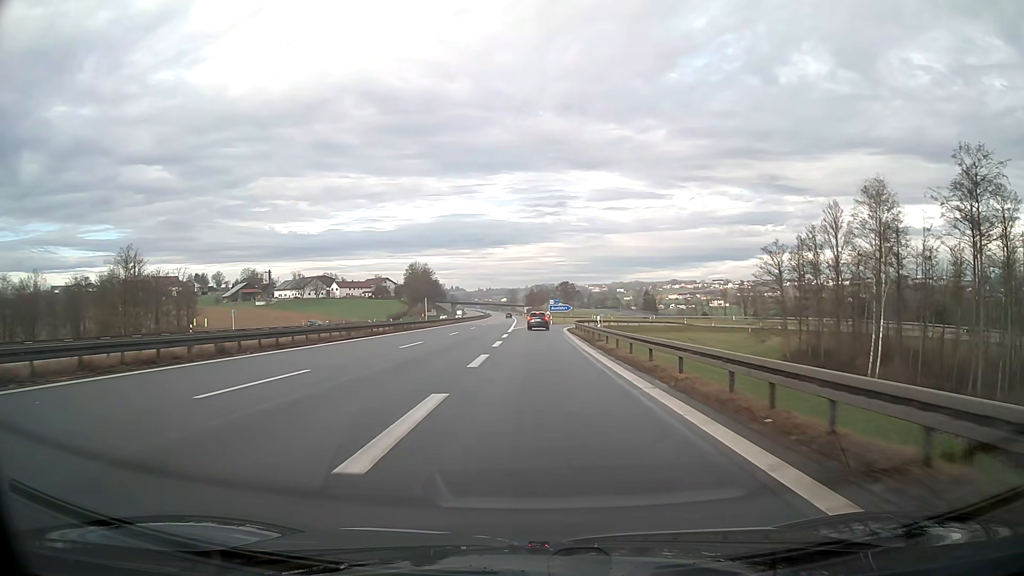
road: motorway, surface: asphalt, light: Day
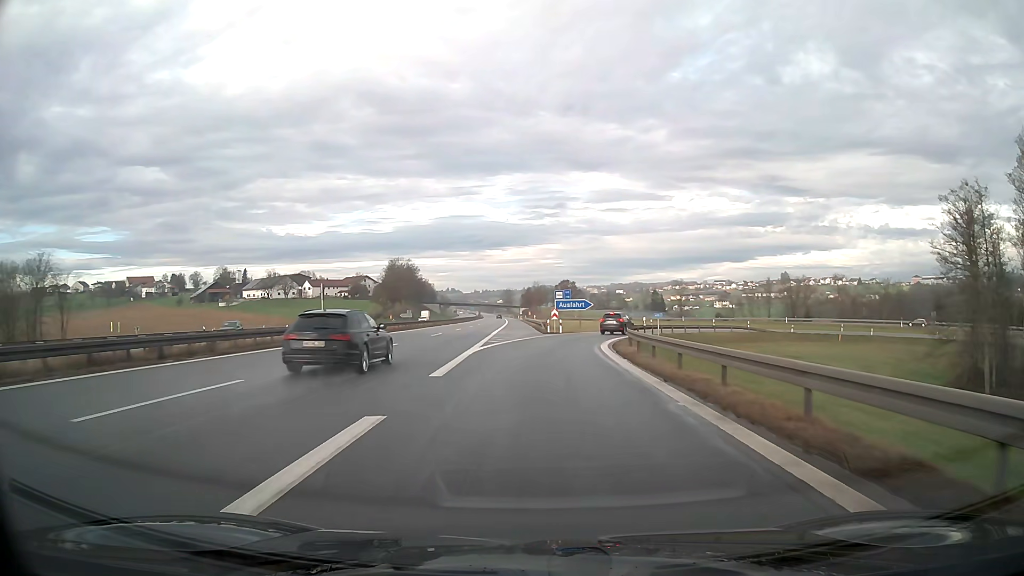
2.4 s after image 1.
(+0.1, +38.9) m; 0°
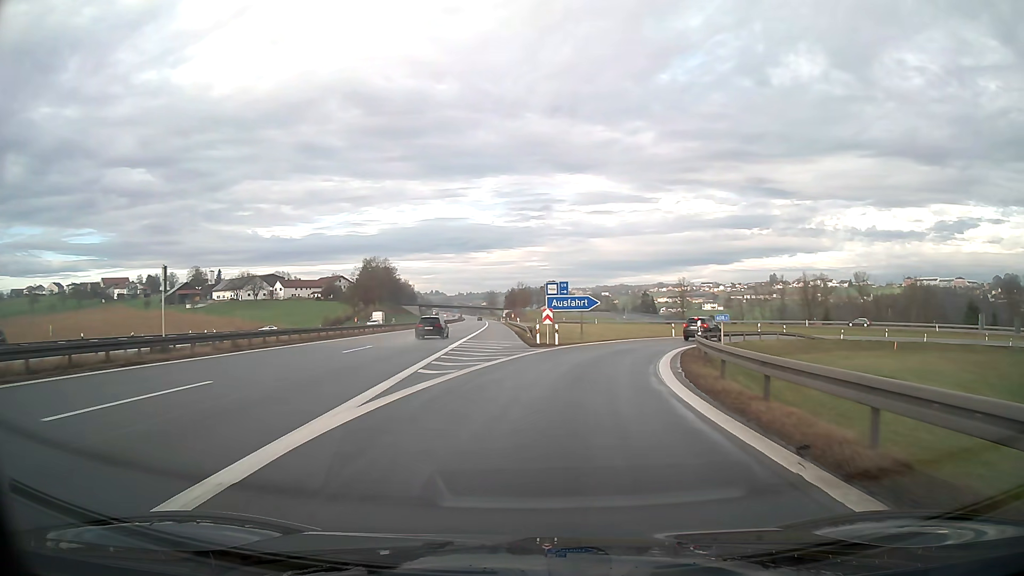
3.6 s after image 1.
(+0.2, +17.8) m; +3°
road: motorway_link
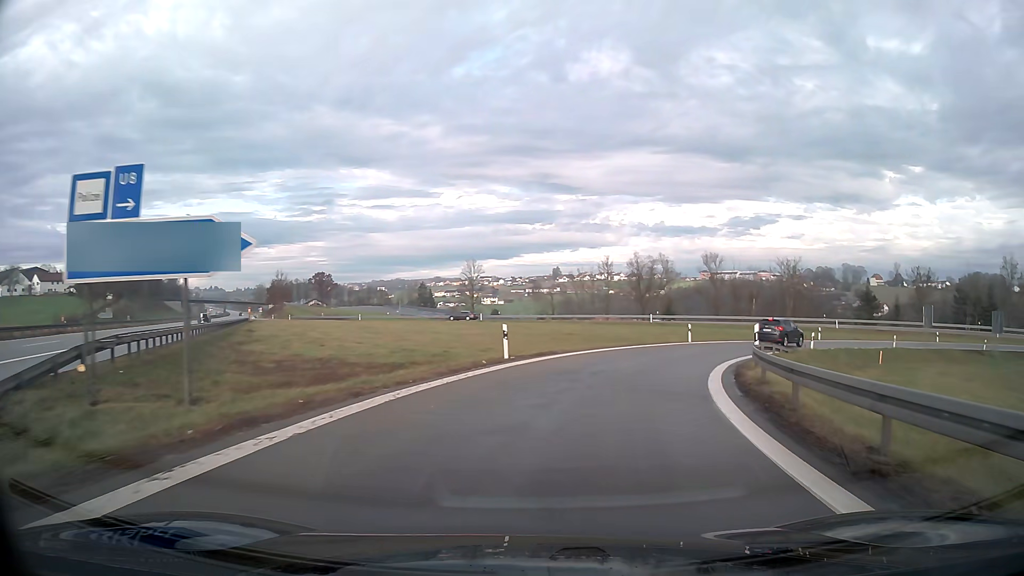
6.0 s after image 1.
(+4.9, +32.7) m; +20°
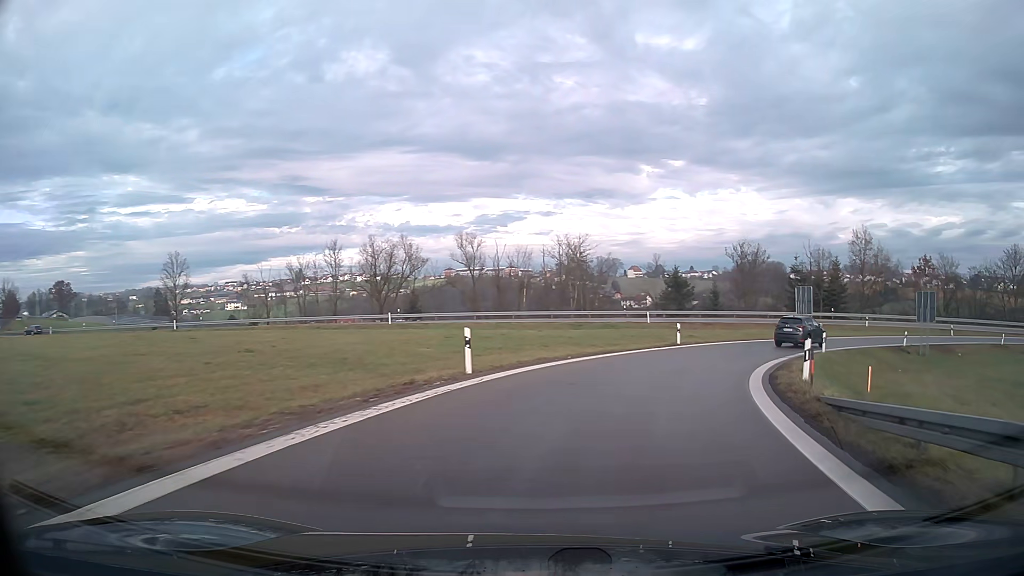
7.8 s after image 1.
(+4.3, +22.7) m; +23°
